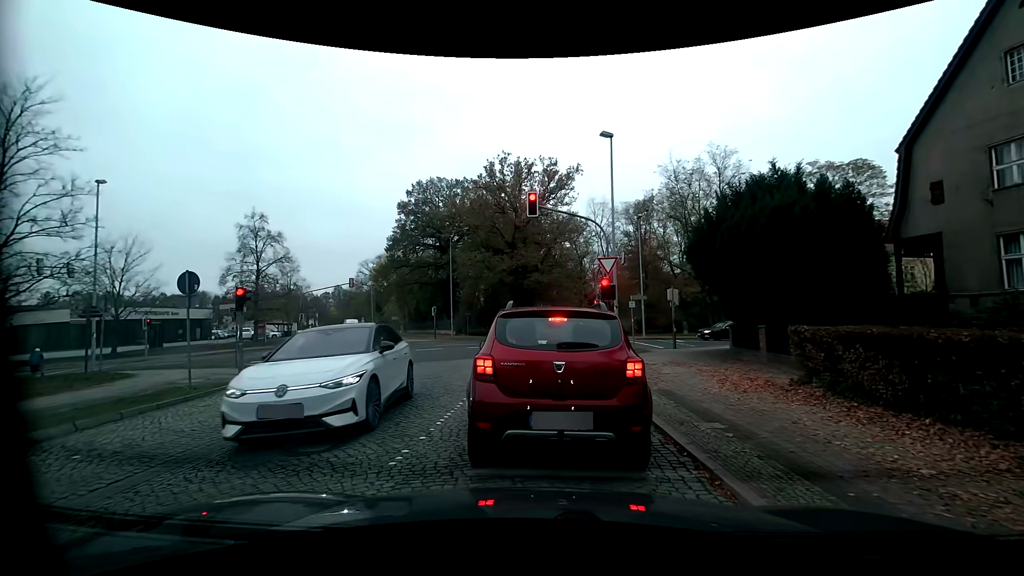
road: residential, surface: sett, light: Day
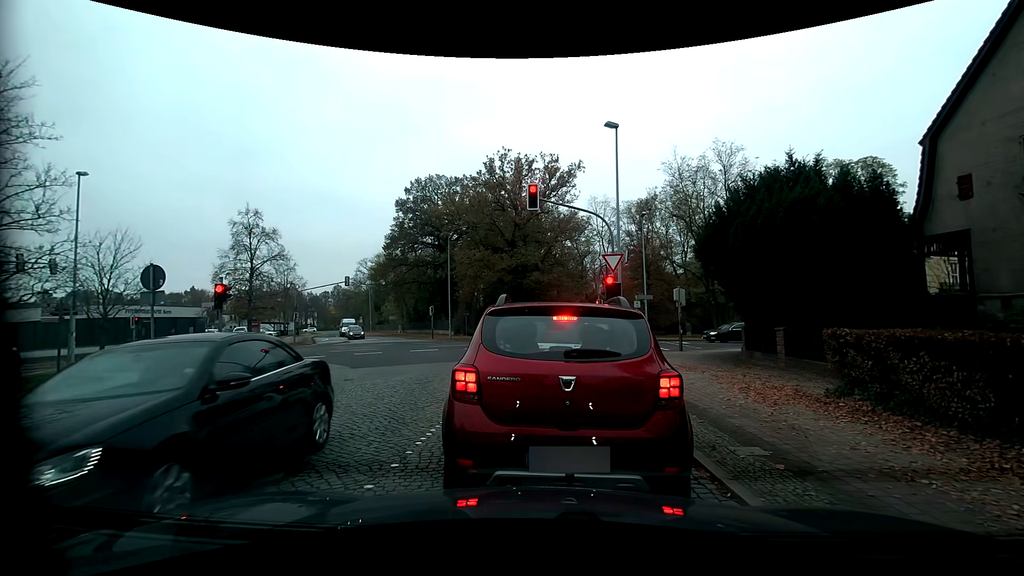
(0.0, +1.1) m; 0°
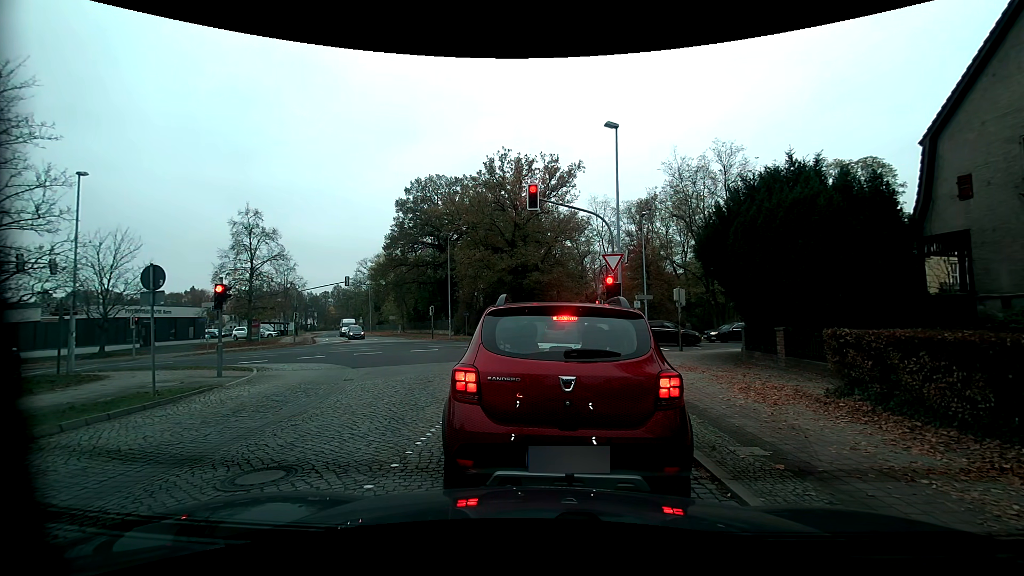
(0.0, 0.0) m; 0°
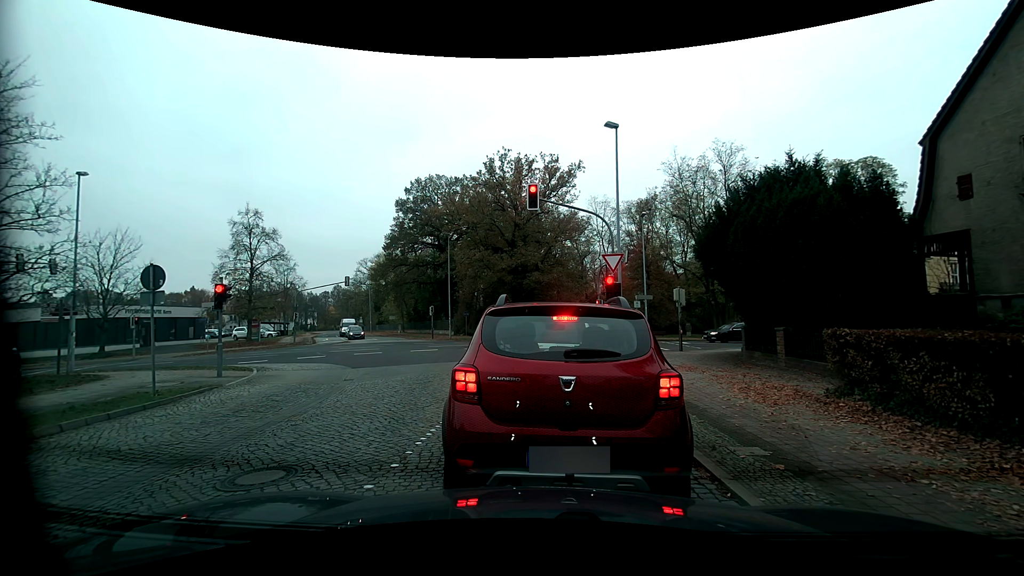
(0.0, 0.0) m; 0°
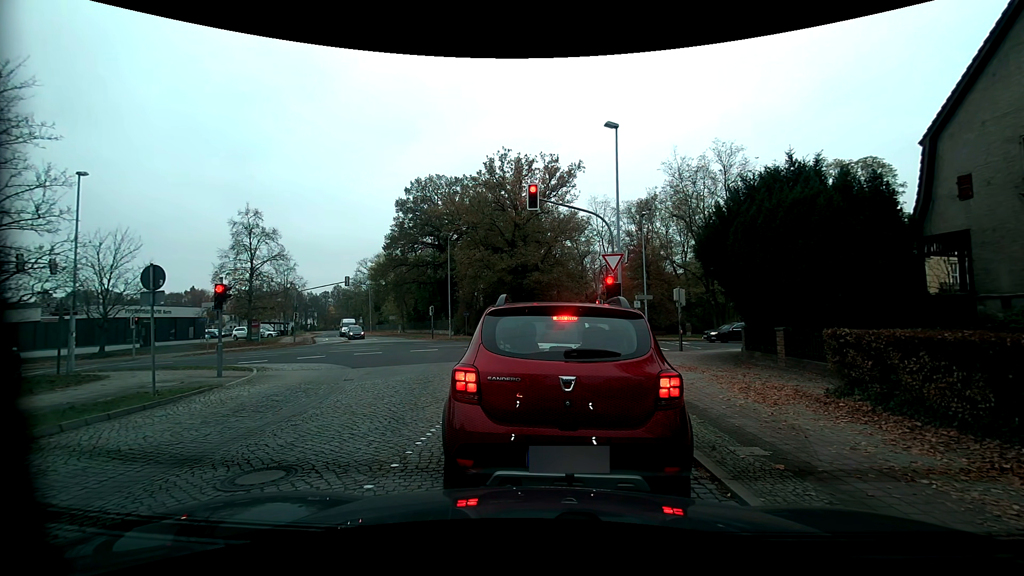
(0.0, 0.0) m; 0°
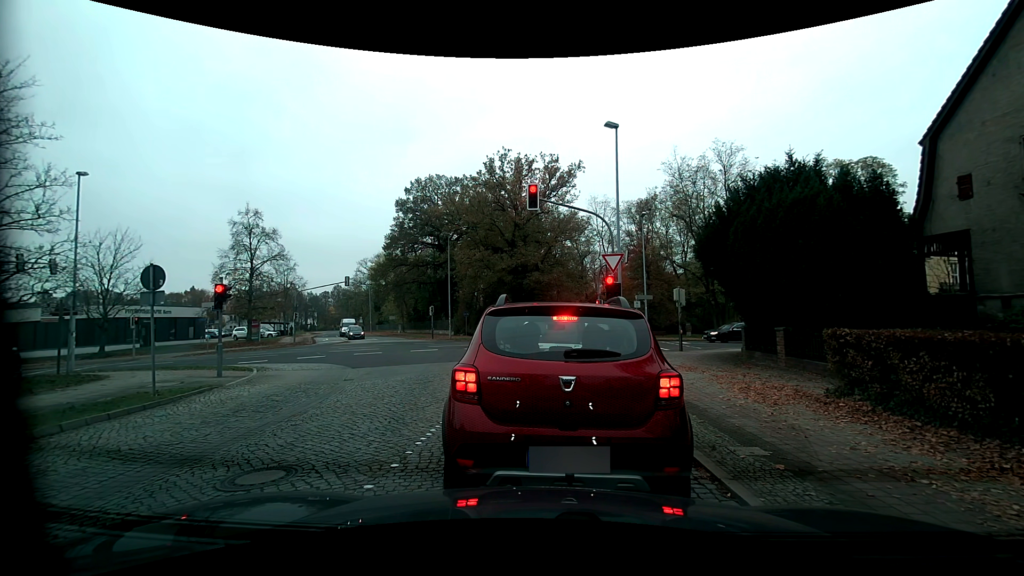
(0.0, 0.0) m; 0°
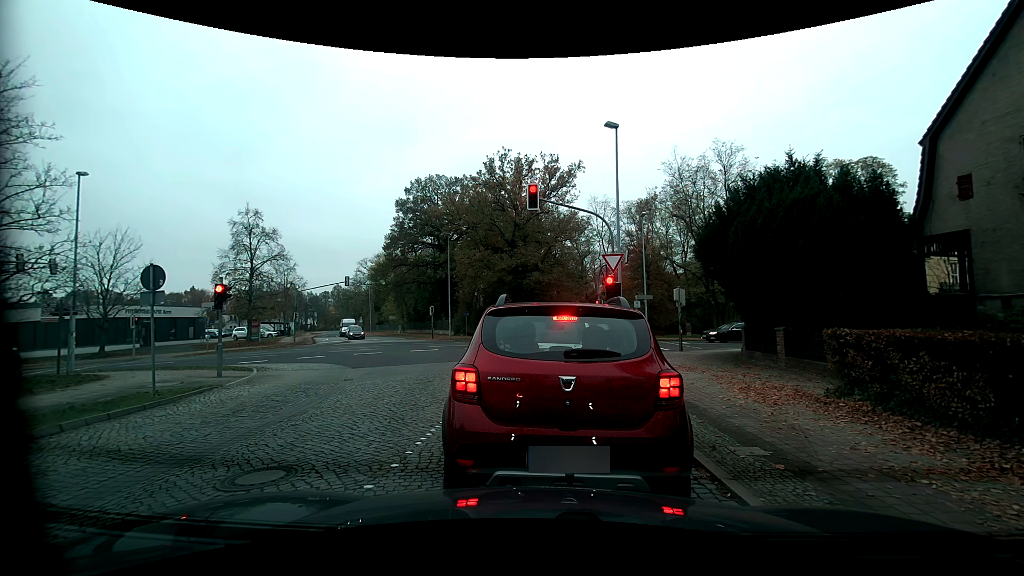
(0.0, 0.0) m; 0°
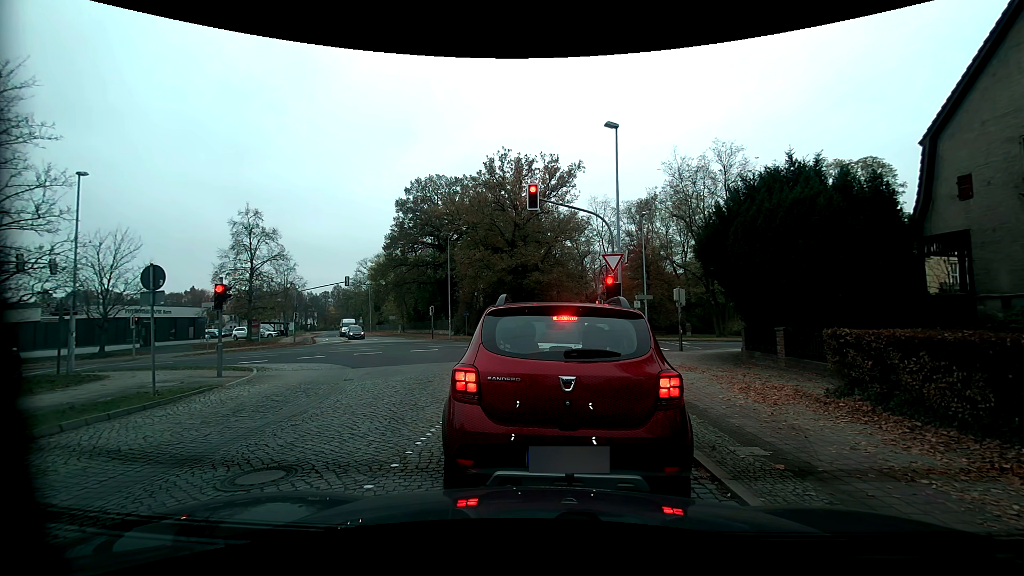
(0.0, 0.0) m; 0°
